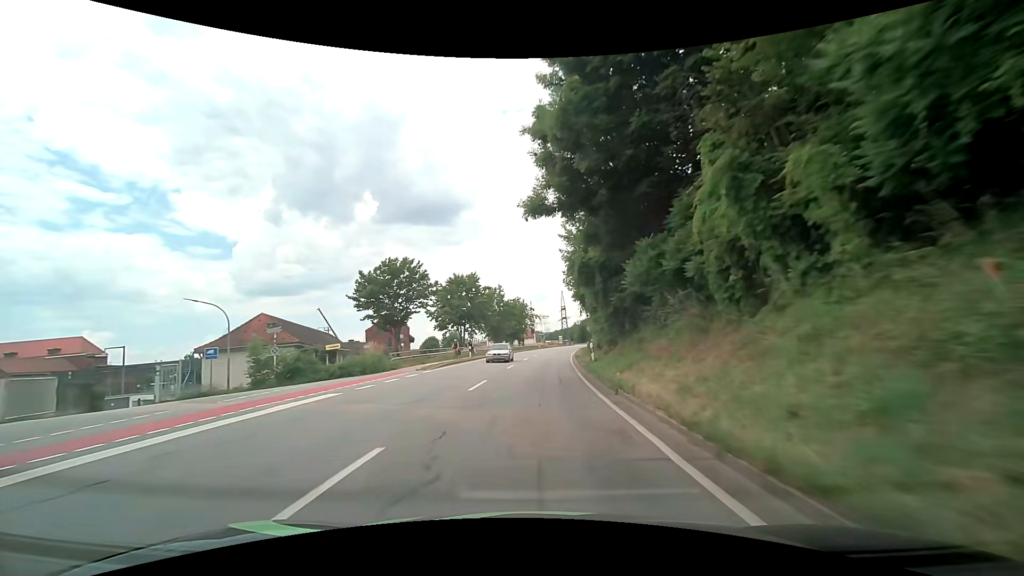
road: primary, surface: asphalt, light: Day
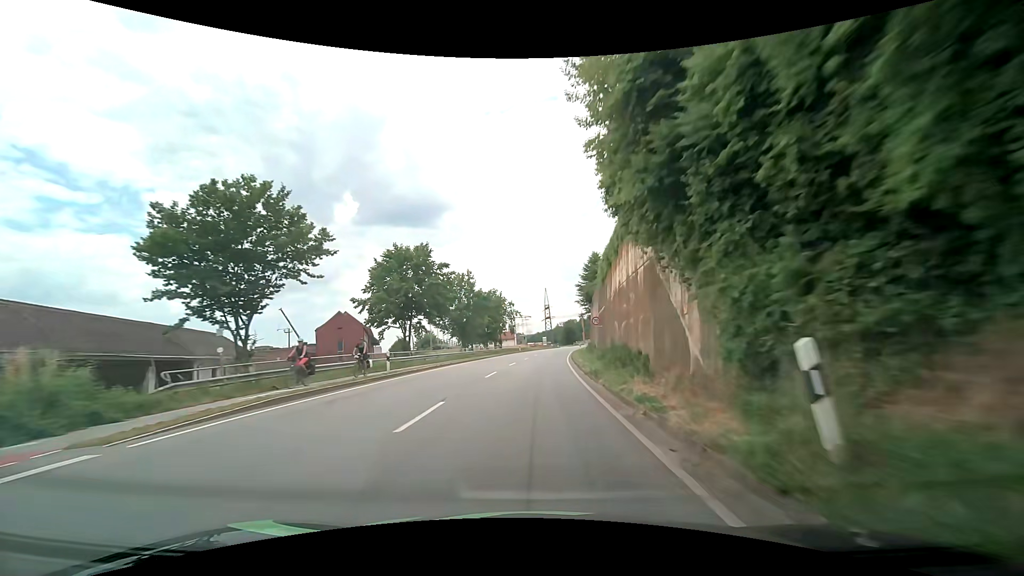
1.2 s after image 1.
(+0.4, +19.9) m; +2°
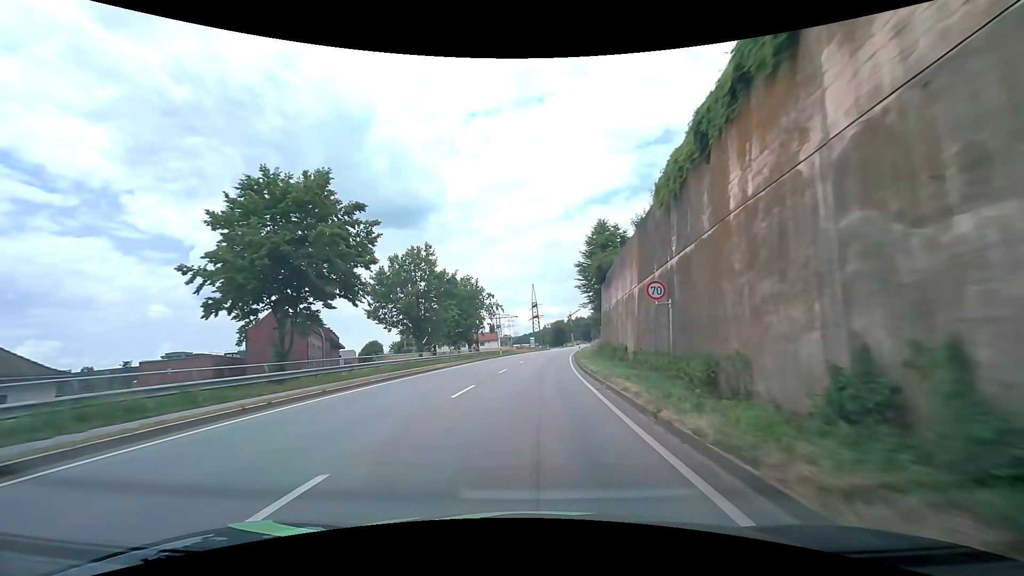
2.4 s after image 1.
(+0.4, +19.5) m; +2°
